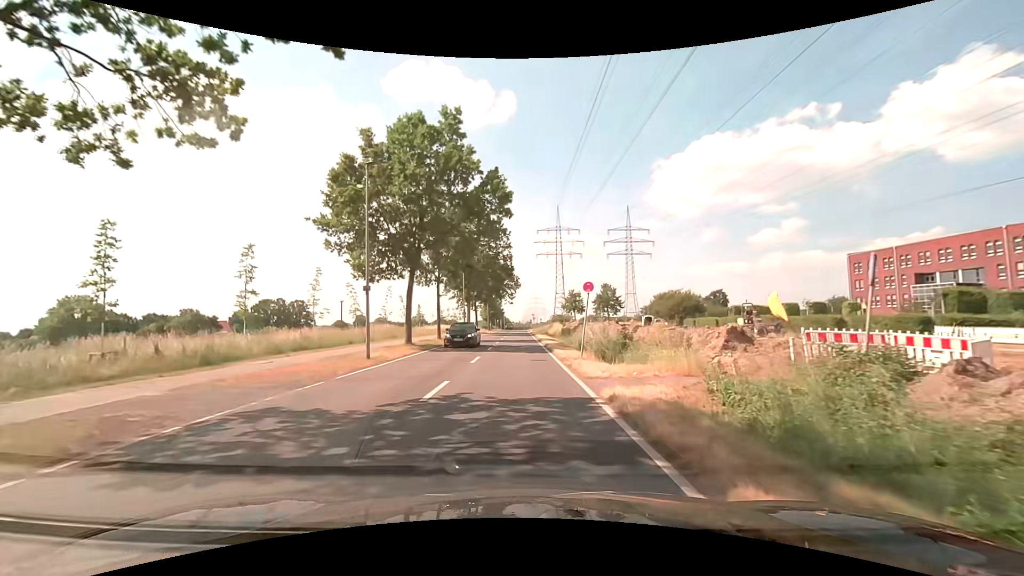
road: secondary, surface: asphalt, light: Day
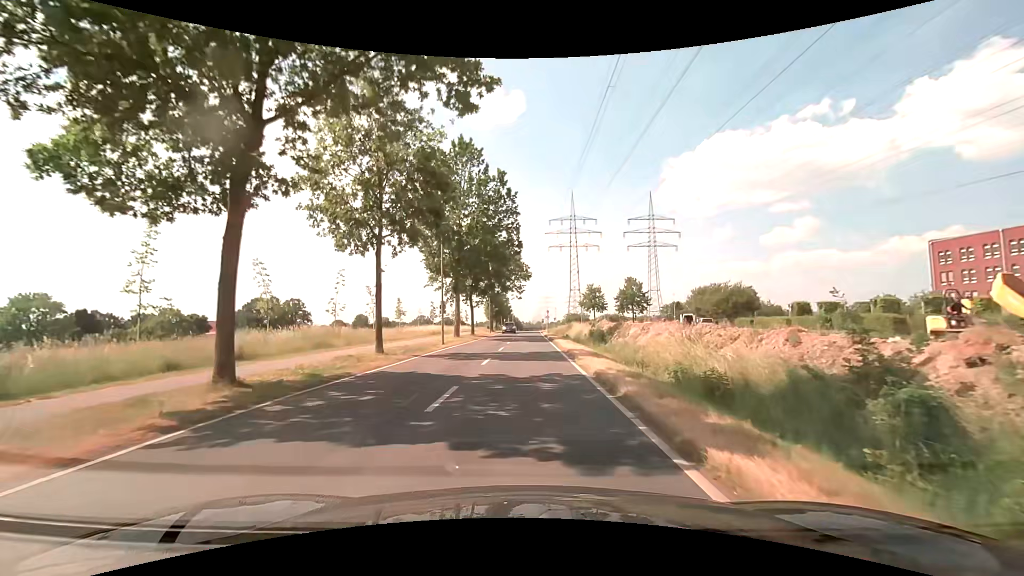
(-0.1, +18.7) m; -1°
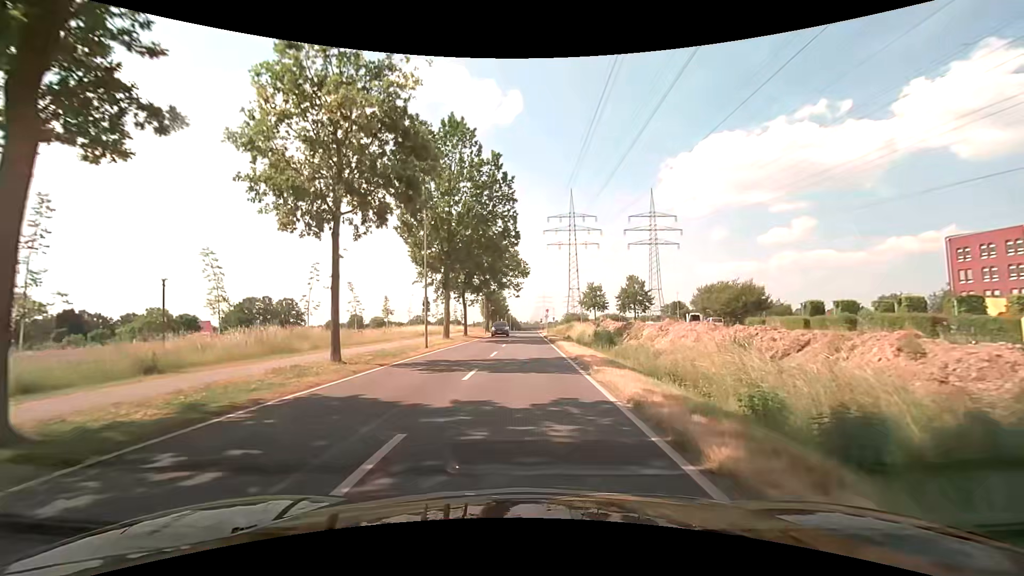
(0.0, +4.6) m; +1°
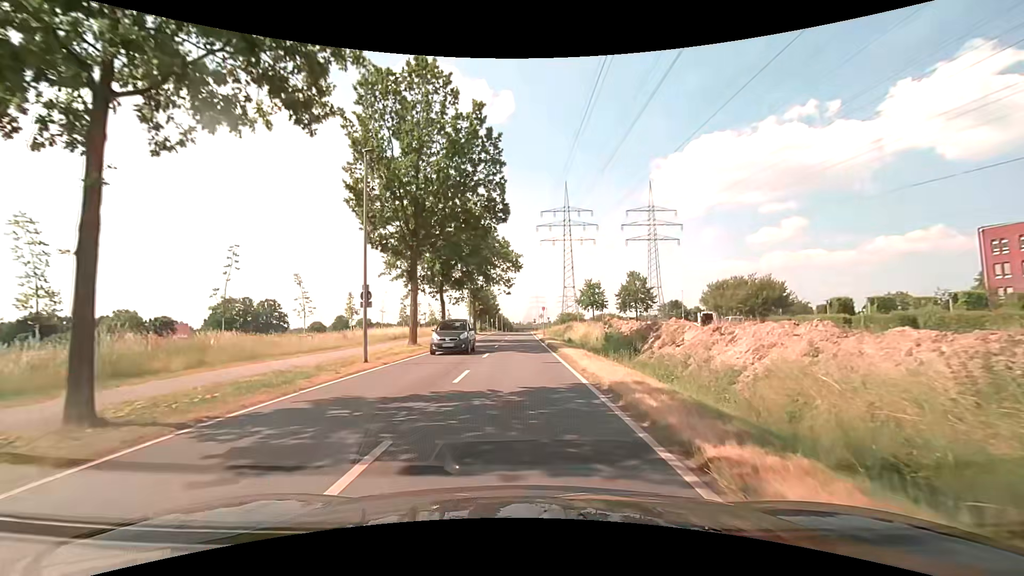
(+0.1, +9.1) m; +1°
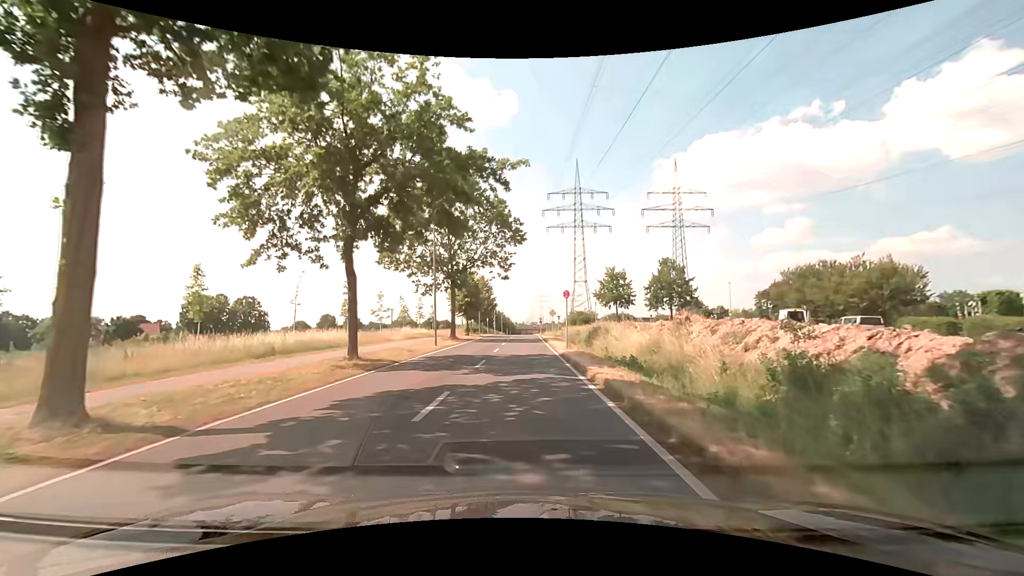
(-0.1, +22.3) m; 0°
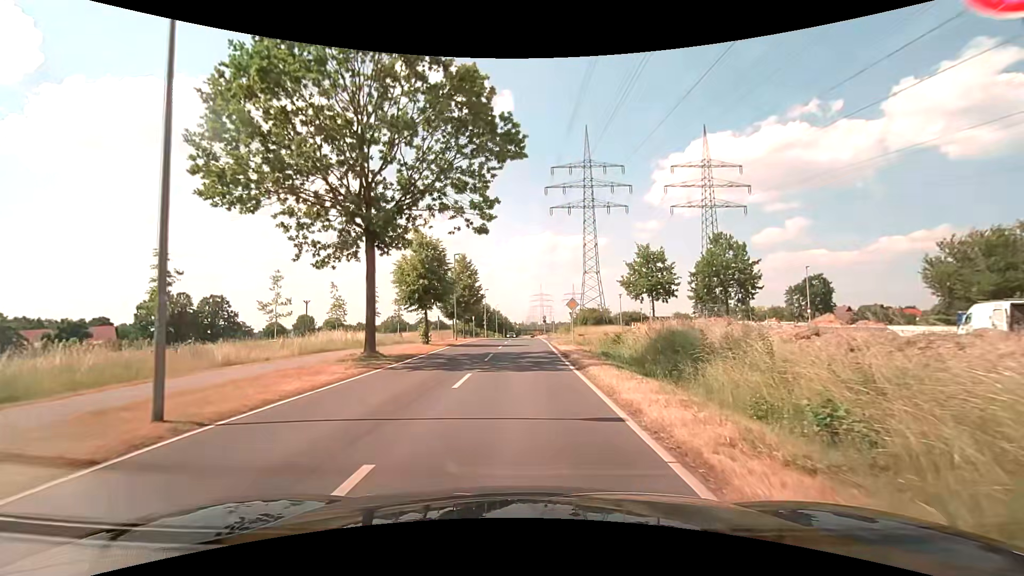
(0.0, +22.8) m; 0°
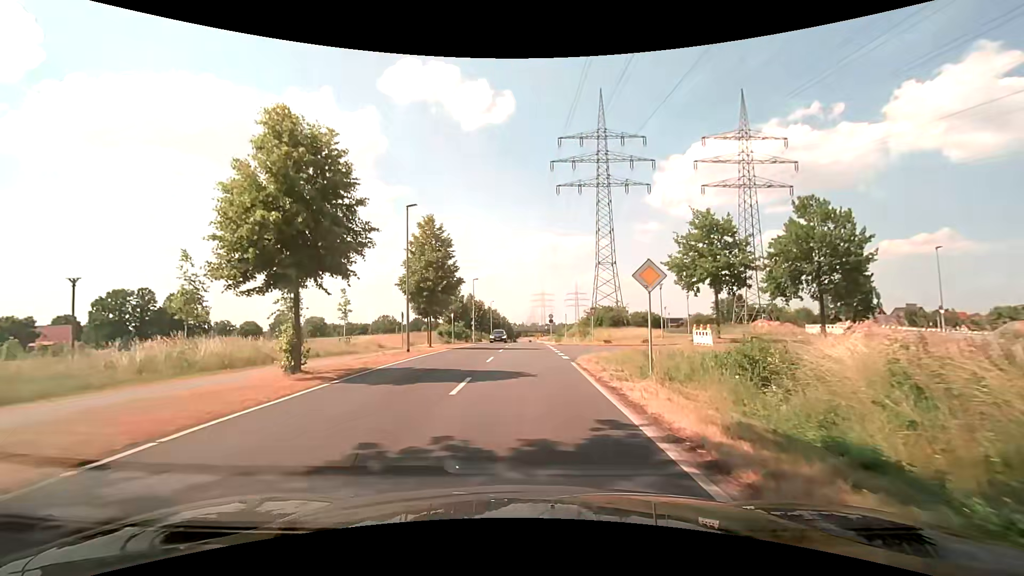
(0.0, +18.6) m; 0°
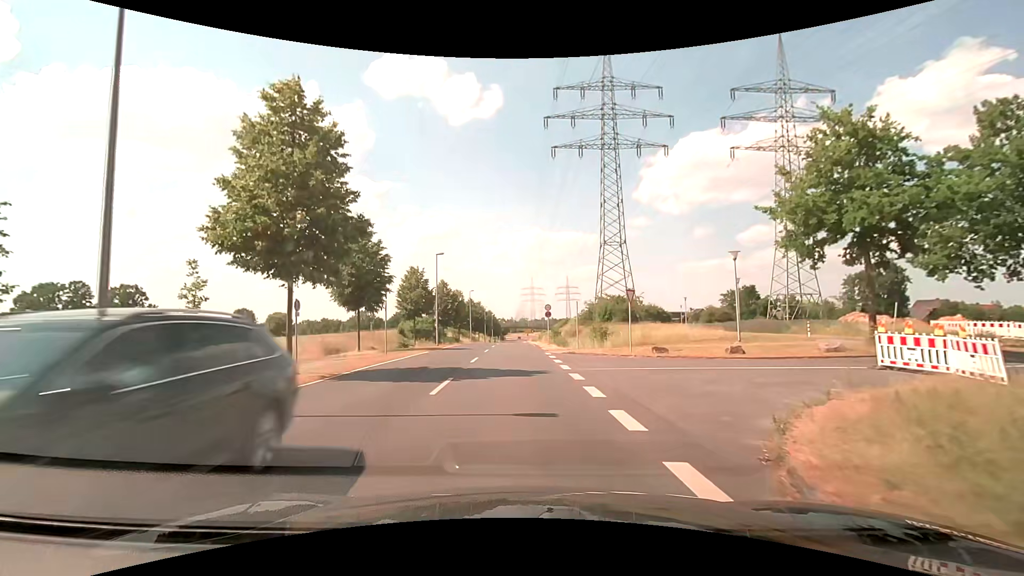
(+0.2, +18.2) m; +1°
(0, +10) (0, +20) (0, +30) (-1, +40) (-1, +50) (-1, +60) (-1, +70) (-2, +80) (-2, +90) (-2, +100) m
